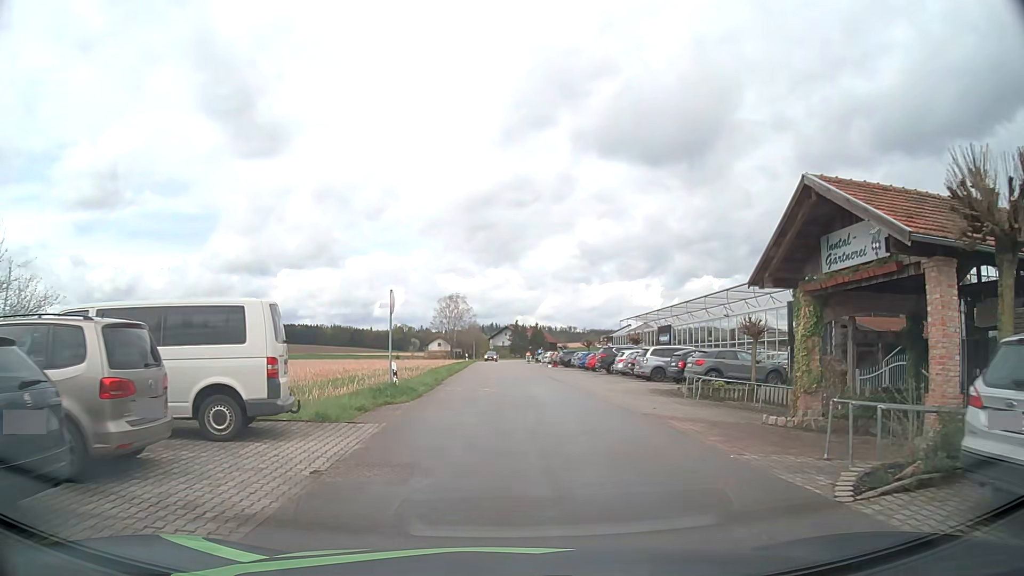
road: unclassified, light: Day
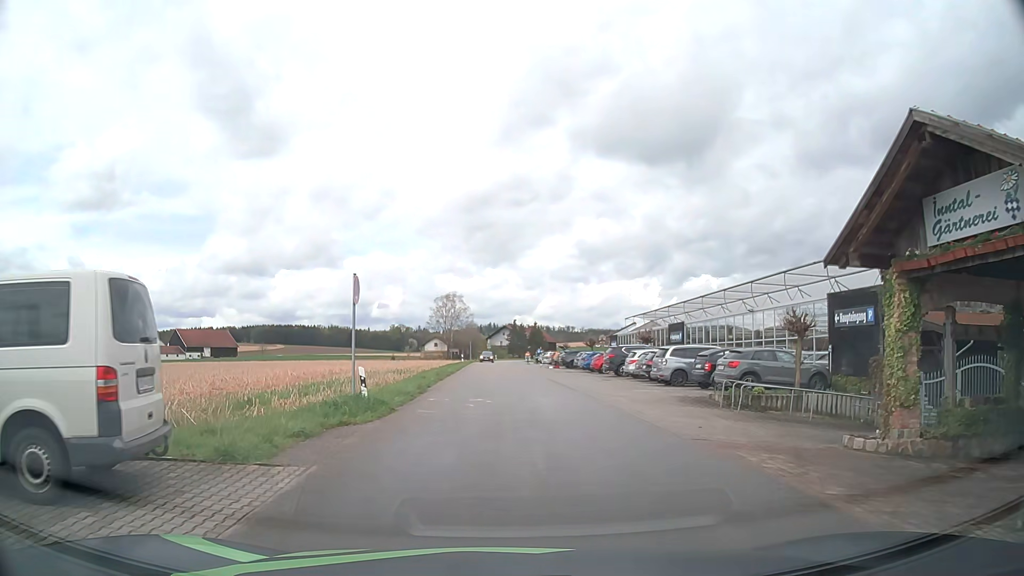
(0.0, +4.2) m; 0°
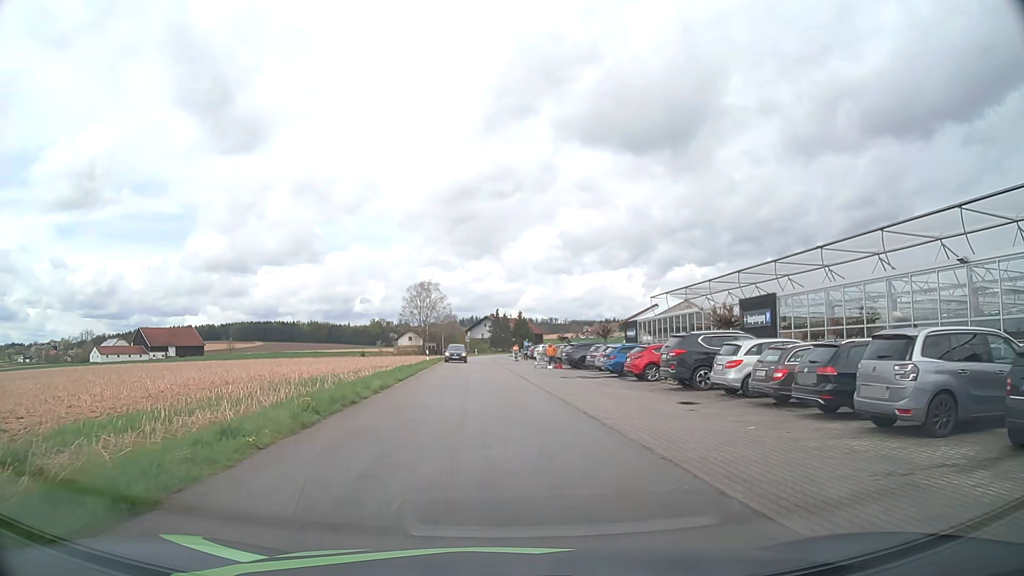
(+0.2, +18.1) m; +1°
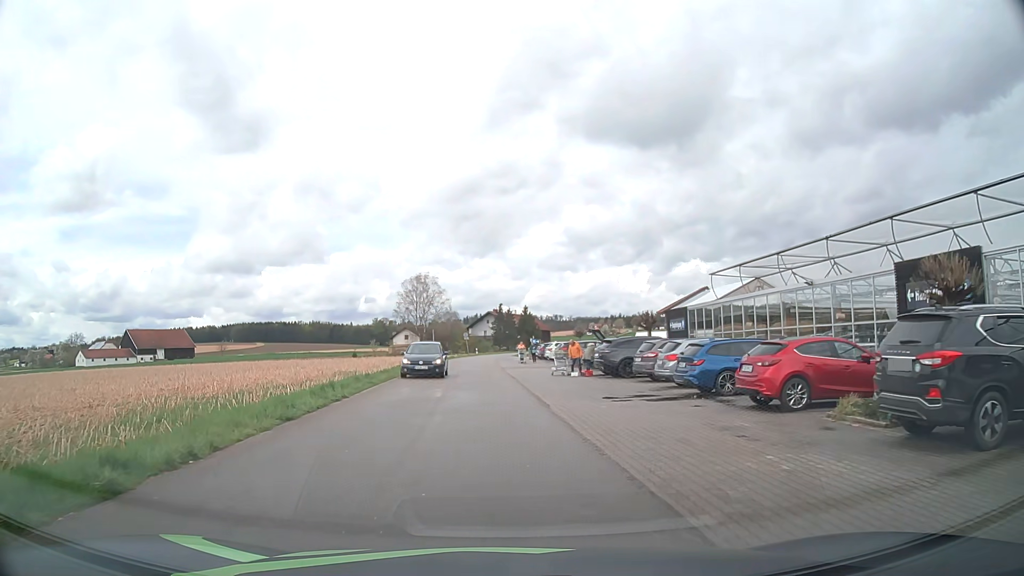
(+0.1, +13.3) m; 0°
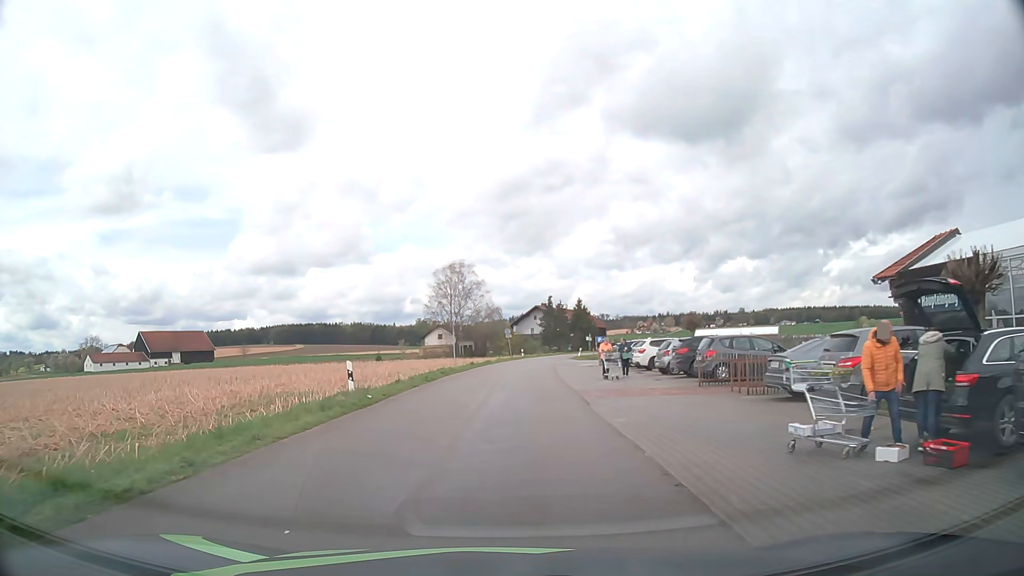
(-0.8, +22.3) m; -4°
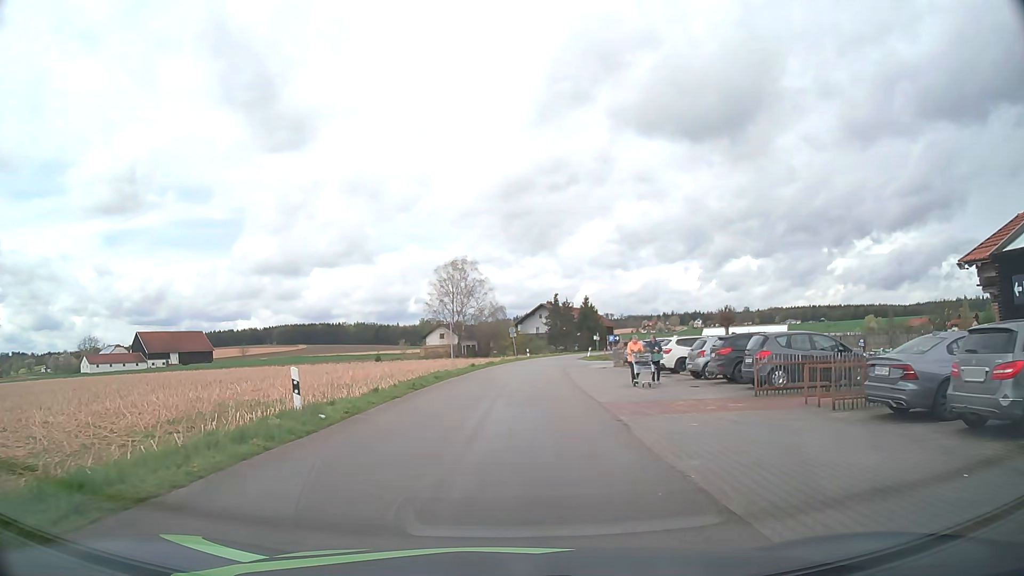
(0.0, +4.7) m; 0°
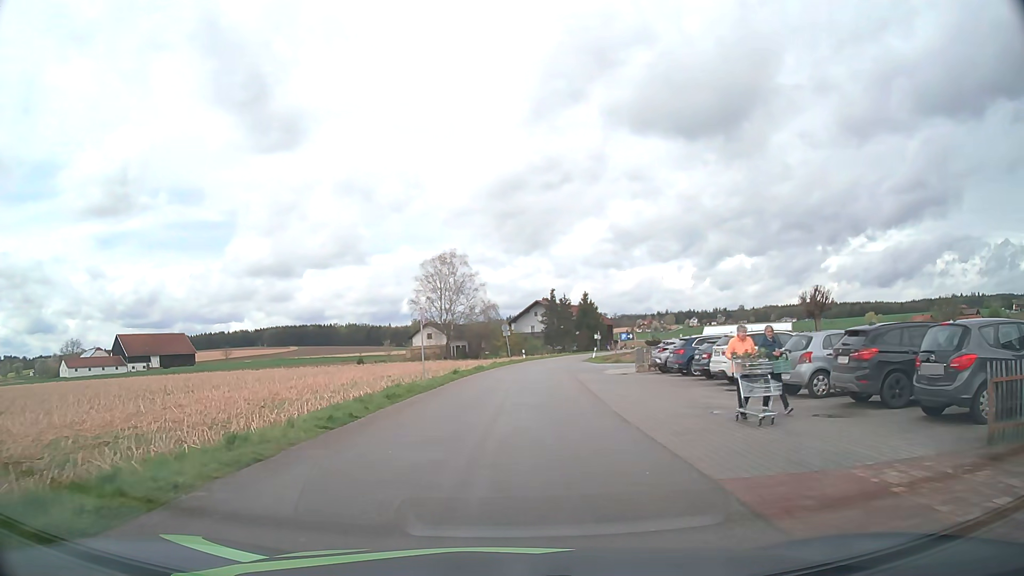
(0.0, +9.4) m; +1°
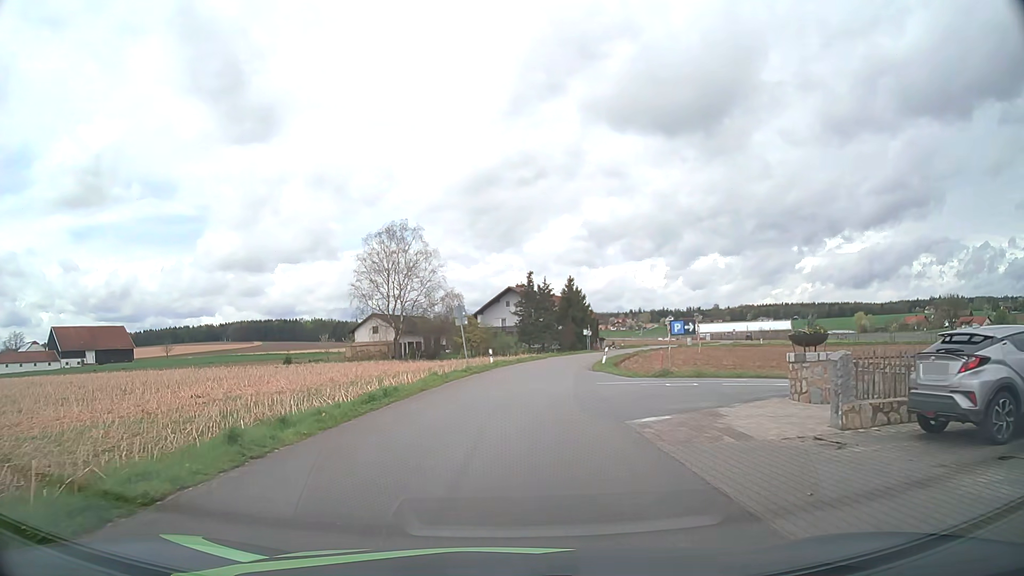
(+0.6, +23.1) m; +2°
(0, +10) (0, +20) (+1, +30) (+3, +40) (+5, +50) (+7, +59) (+10, +69) (+13, +78) (+16, +88) (+19, +97) m
